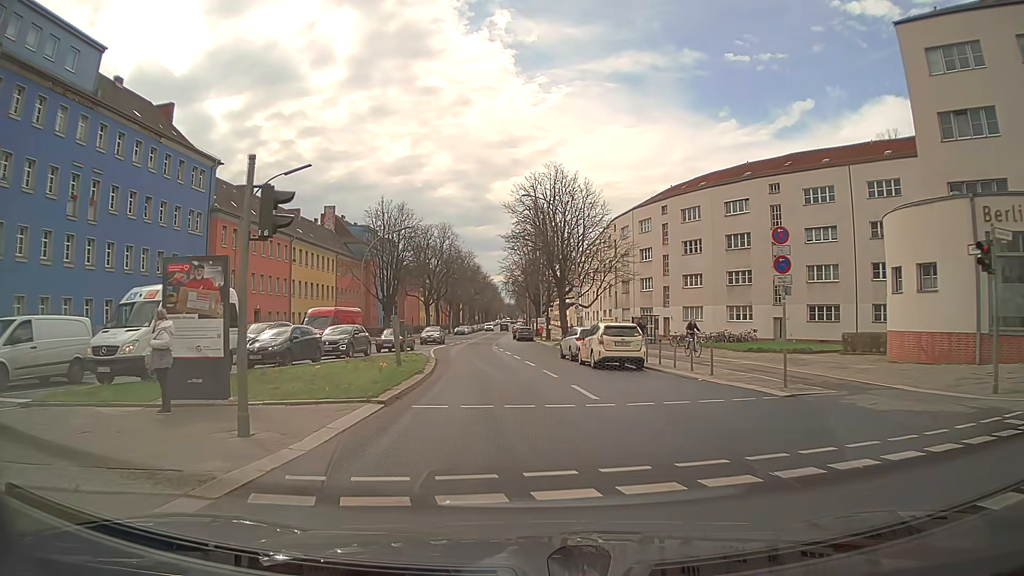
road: secondary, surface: asphalt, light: Day
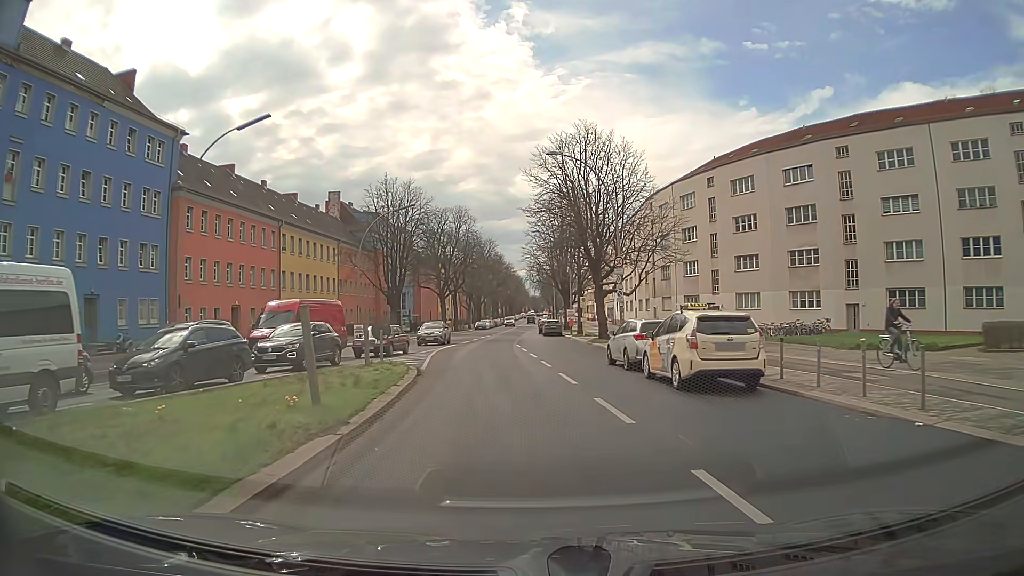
(-0.2, +9.7) m; -2°
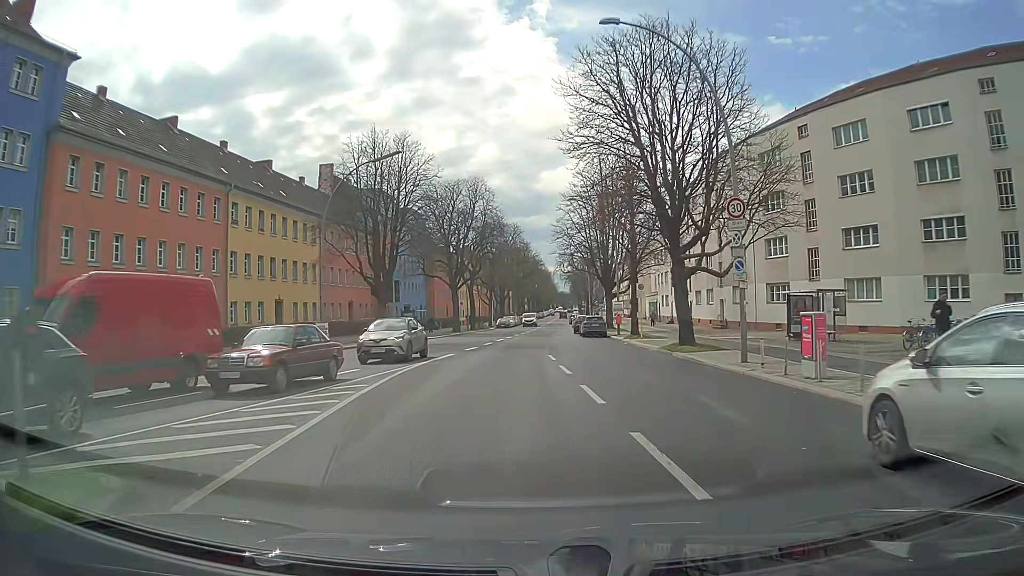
(-0.5, +16.1) m; -2°
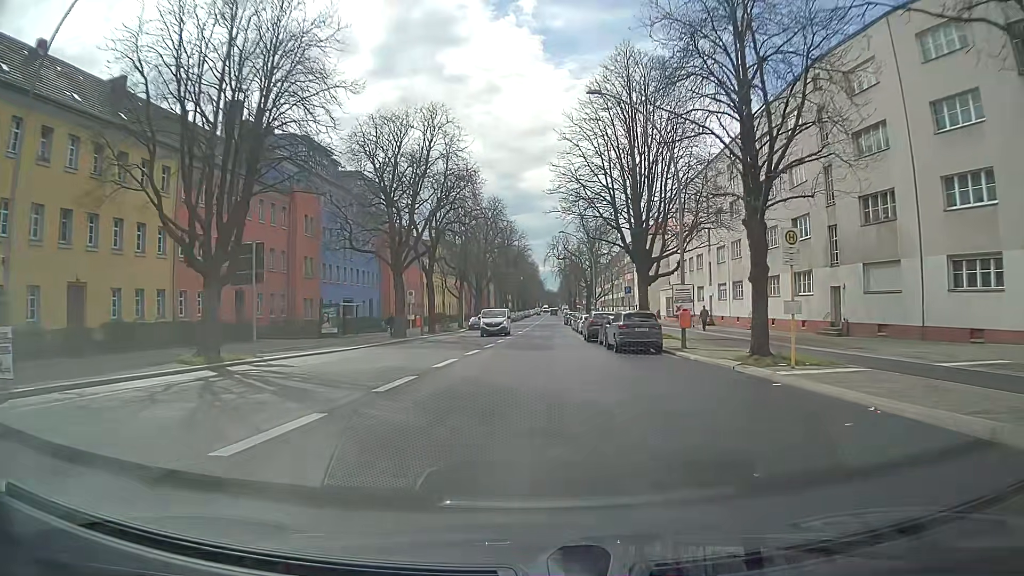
(0.0, +24.4) m; +1°
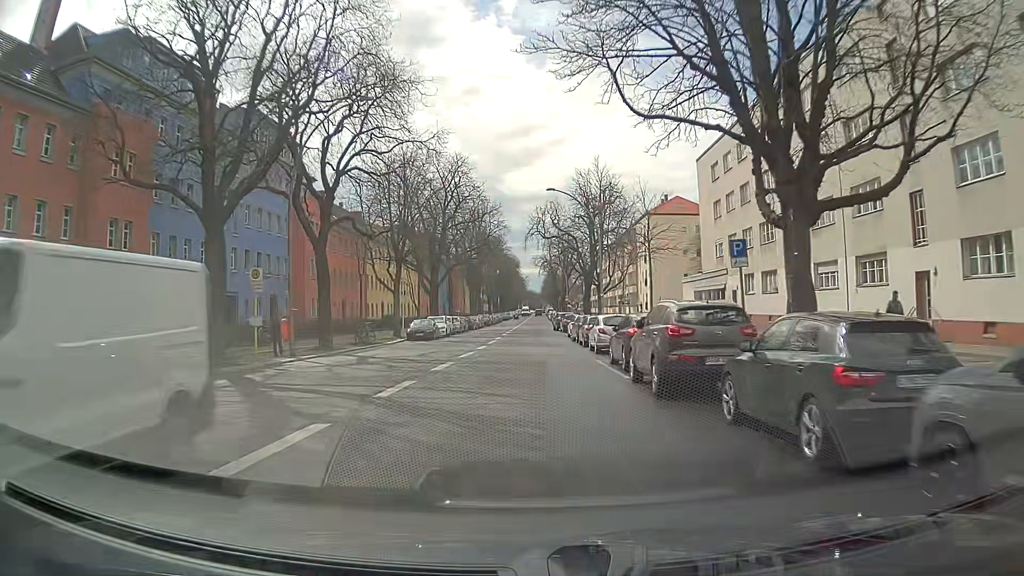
(+0.5, +24.7) m; +2°
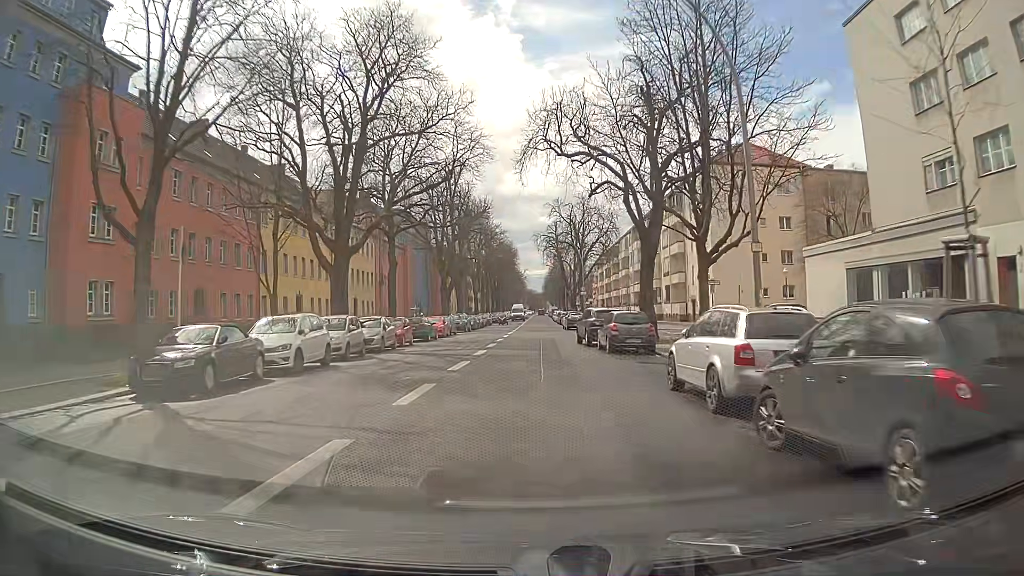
(-0.2, +31.7) m; -1°
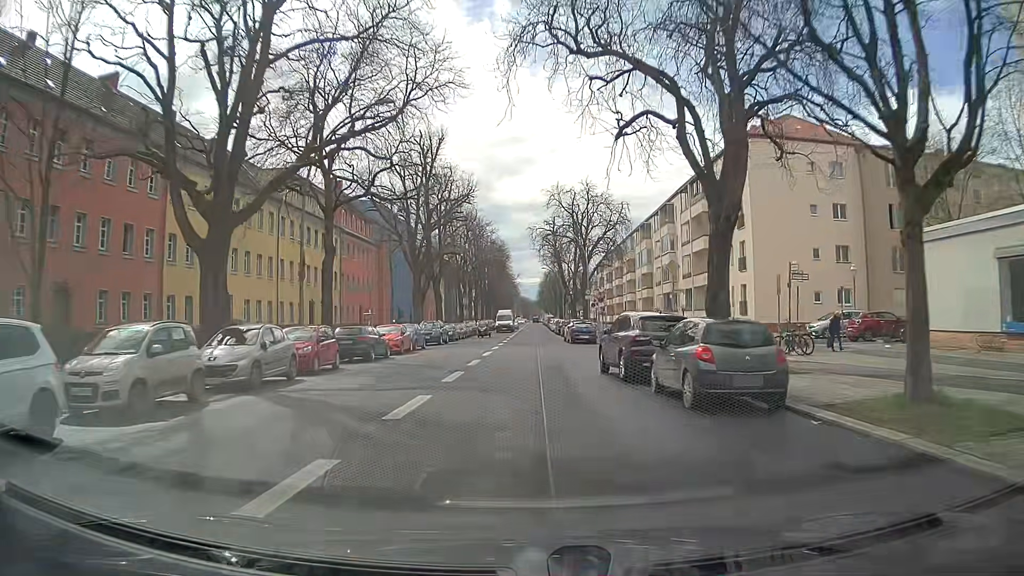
(+0.2, +12.8) m; +1°
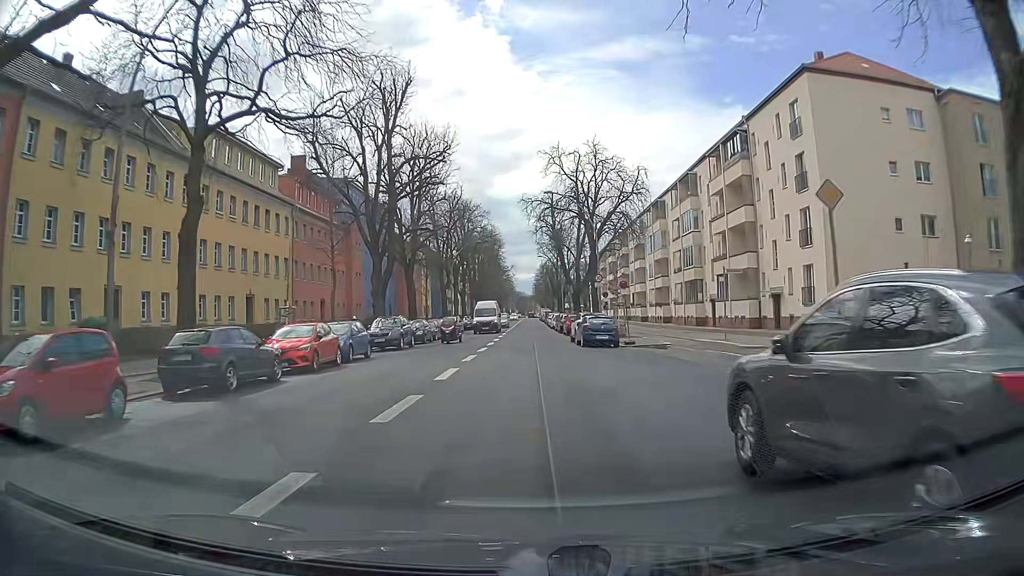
(-0.1, +12.8) m; 0°
(0, +10) (0, +20) (0, +30) (0, +40) (0, +50) (+1, +60) (+1, +70) (+1, +80) (+1, +90) (+1, +100) m
